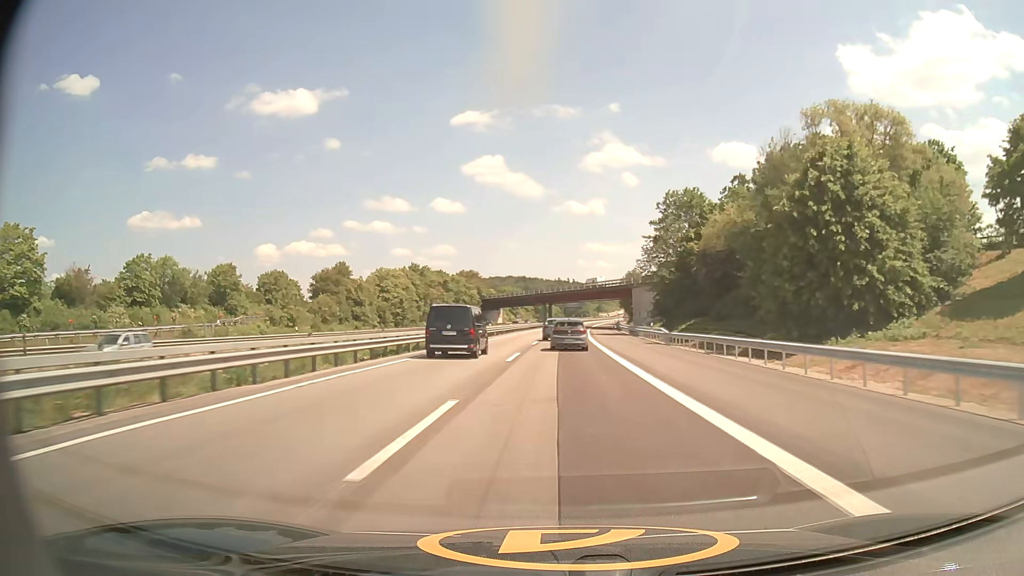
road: motorway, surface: asphalt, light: Day
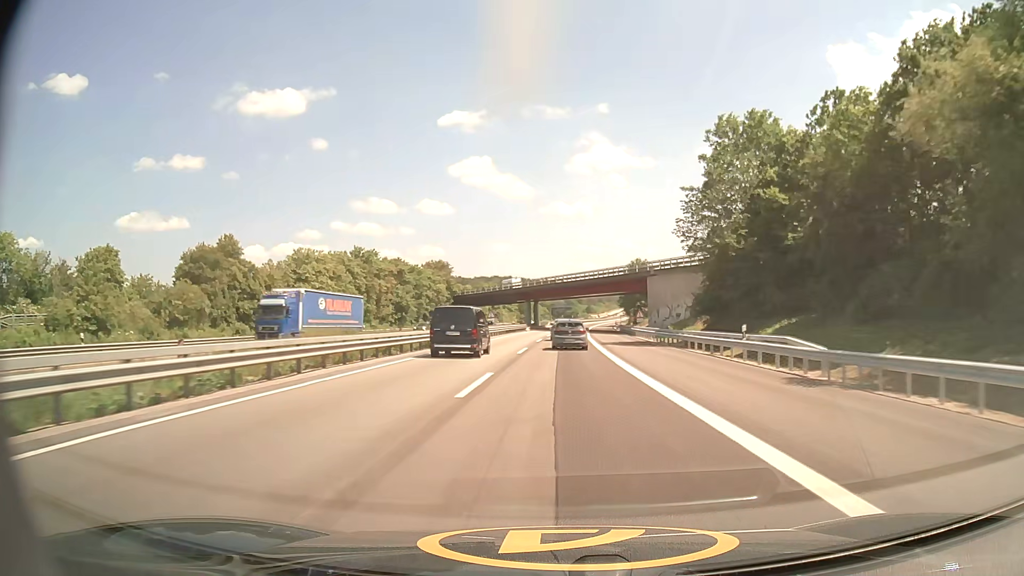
(+0.3, +29.0) m; +1°
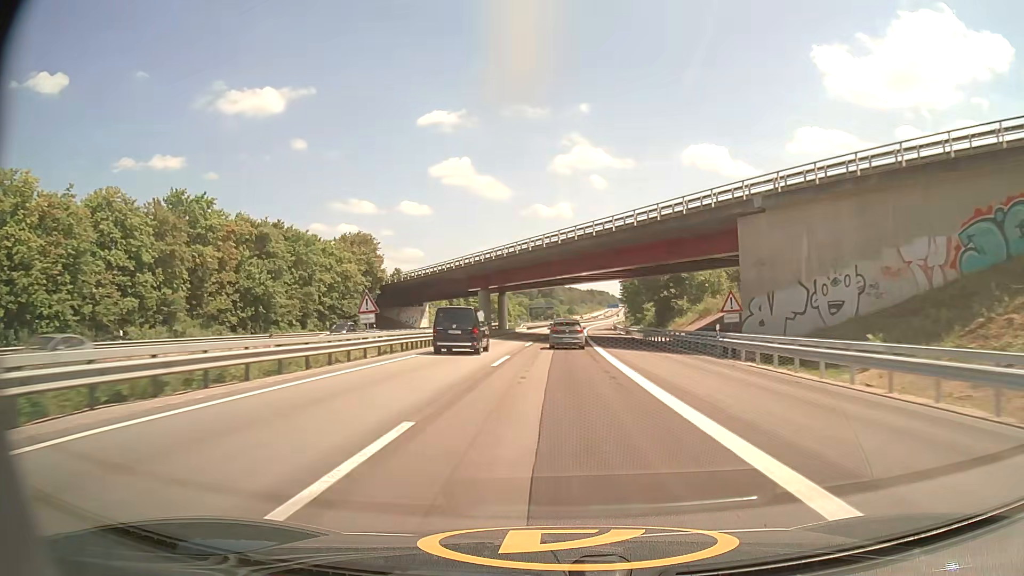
(+0.8, +44.7) m; +2°
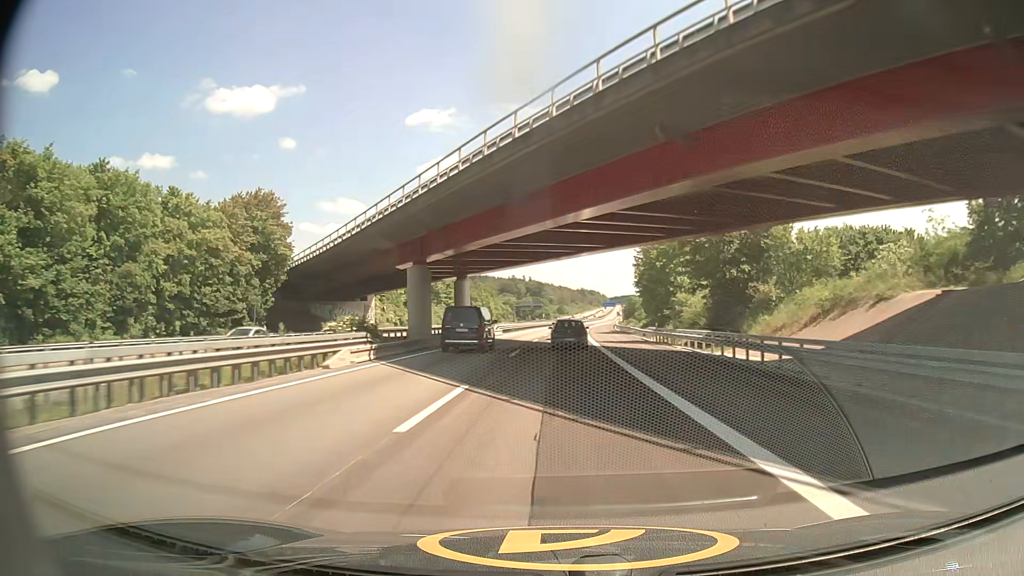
(+0.2, +30.5) m; +1°
(0, +10) (0, +20) (0, +30) (0, +40) (0, +50) (+1, +60) (+1, +70) (+1, +80) (+2, +90) (+3, +100) m
